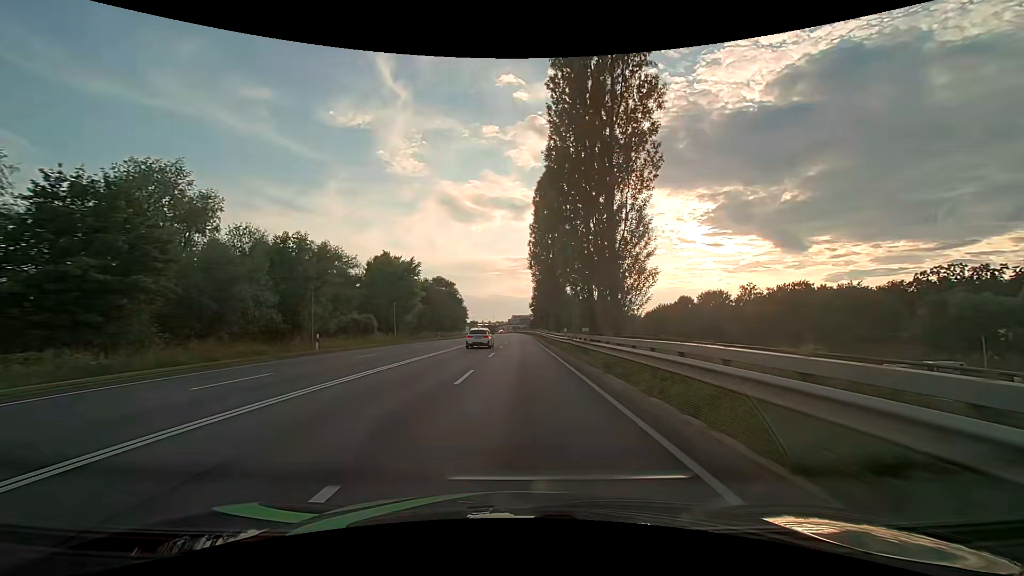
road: primary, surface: asphalt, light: Day
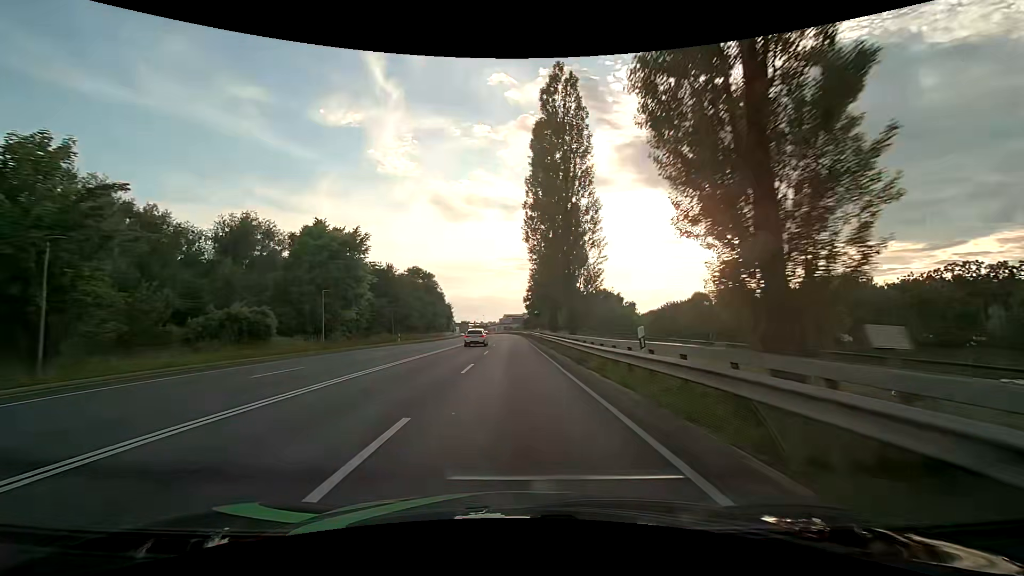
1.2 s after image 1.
(+0.2, +20.8) m; +1°
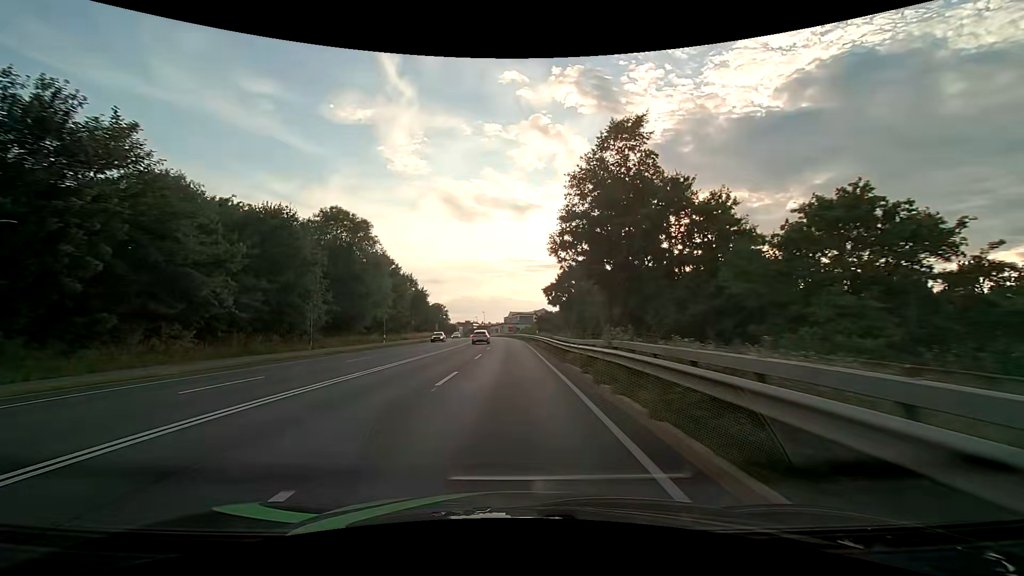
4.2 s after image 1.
(-0.5, +51.5) m; -1°
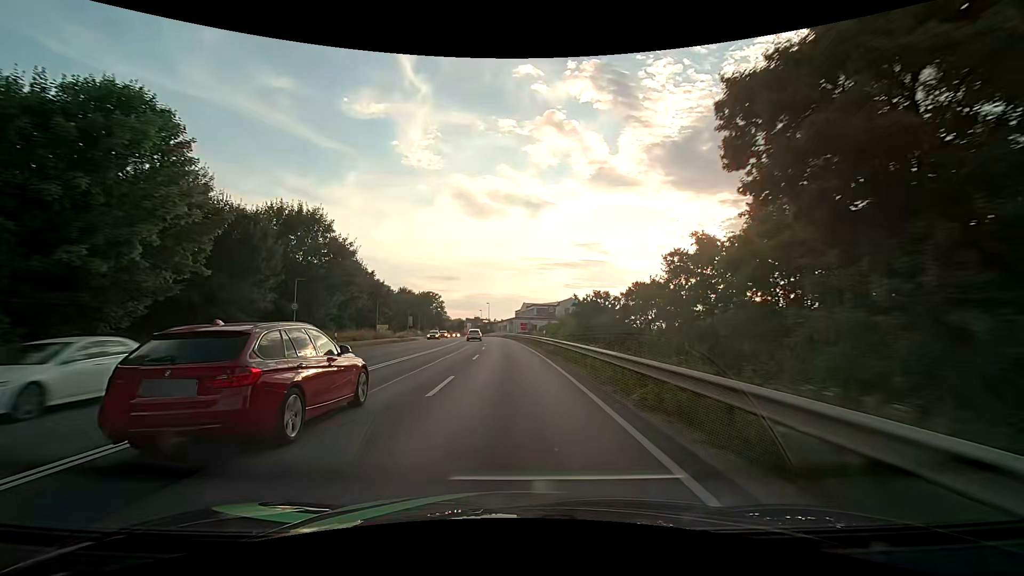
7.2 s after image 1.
(-0.9, +50.4) m; -2°
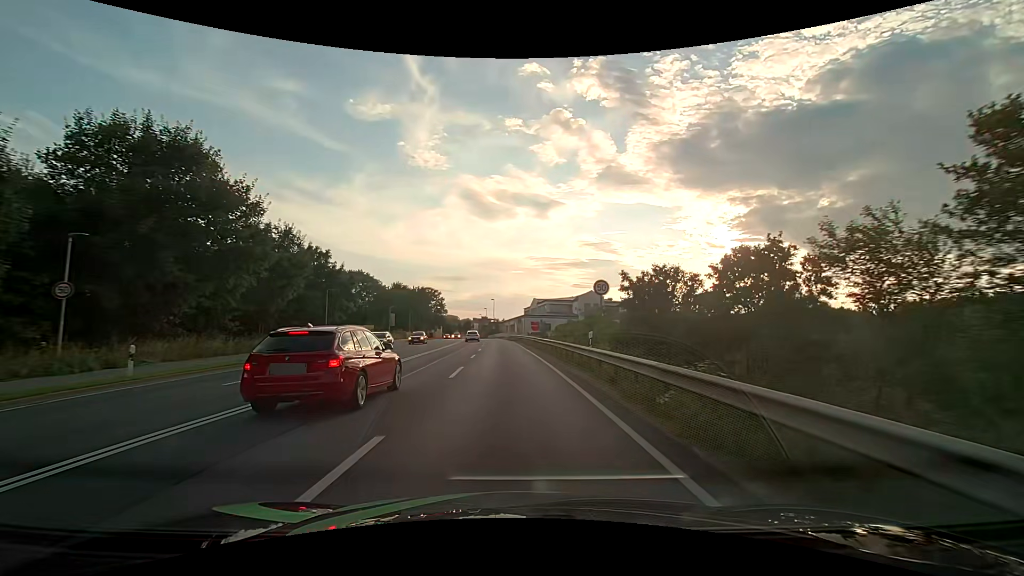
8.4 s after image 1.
(-0.2, +19.7) m; -1°
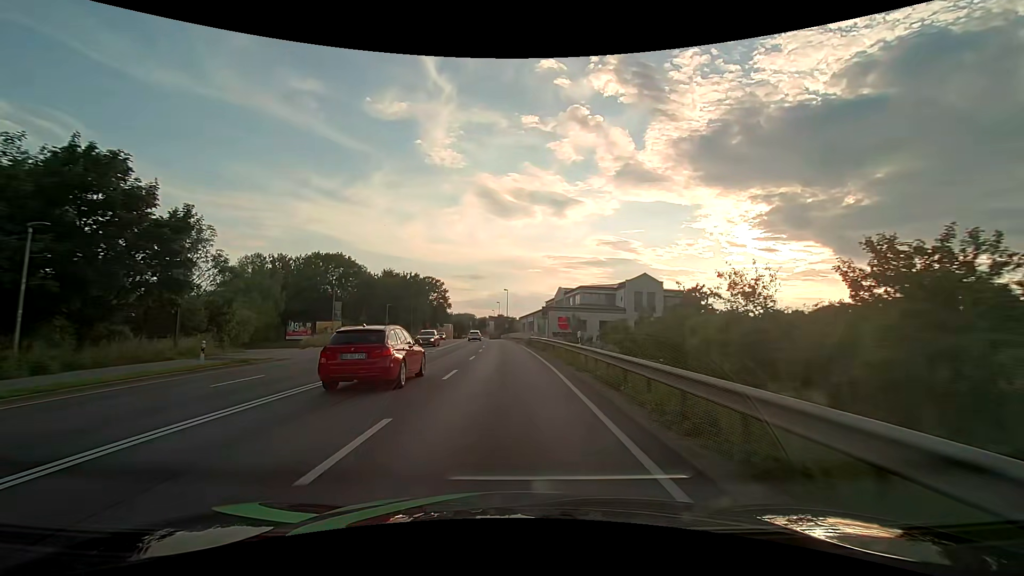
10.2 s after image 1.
(-0.4, +29.0) m; -2°
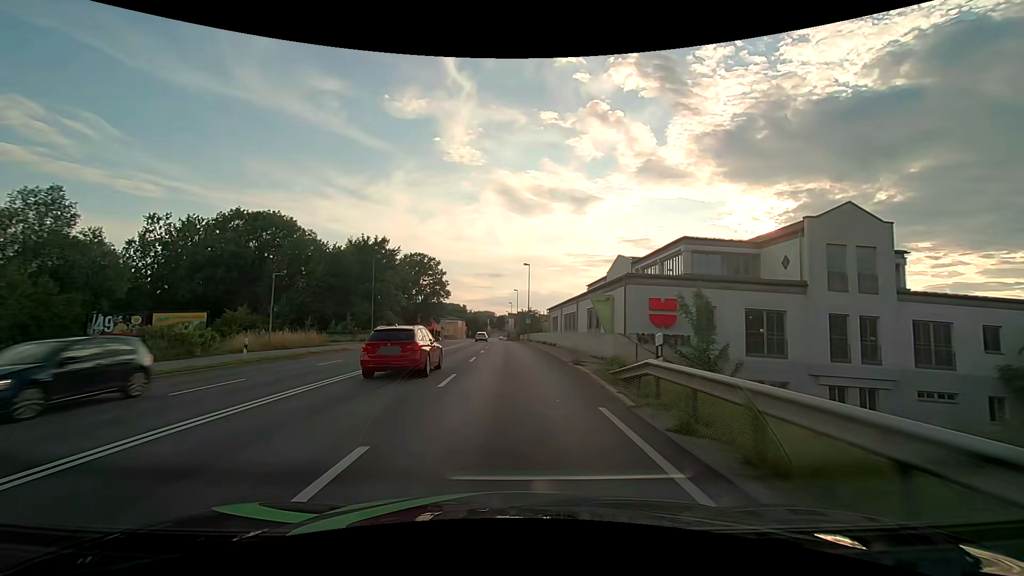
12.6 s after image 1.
(-0.8, +38.0) m; -2°
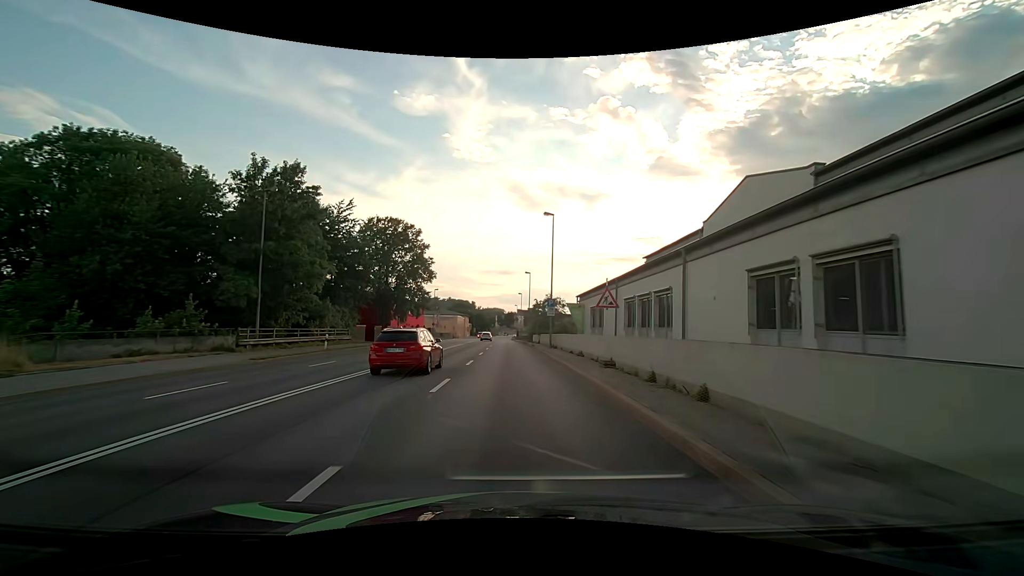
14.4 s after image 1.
(-0.4, +27.9) m; -1°
(0, +10) (0, +20) (0, +30) (0, +40) (-1, +50) (-1, +60) (-1, +70) (-1, +80) (-2, +90) (-2, +100) m
